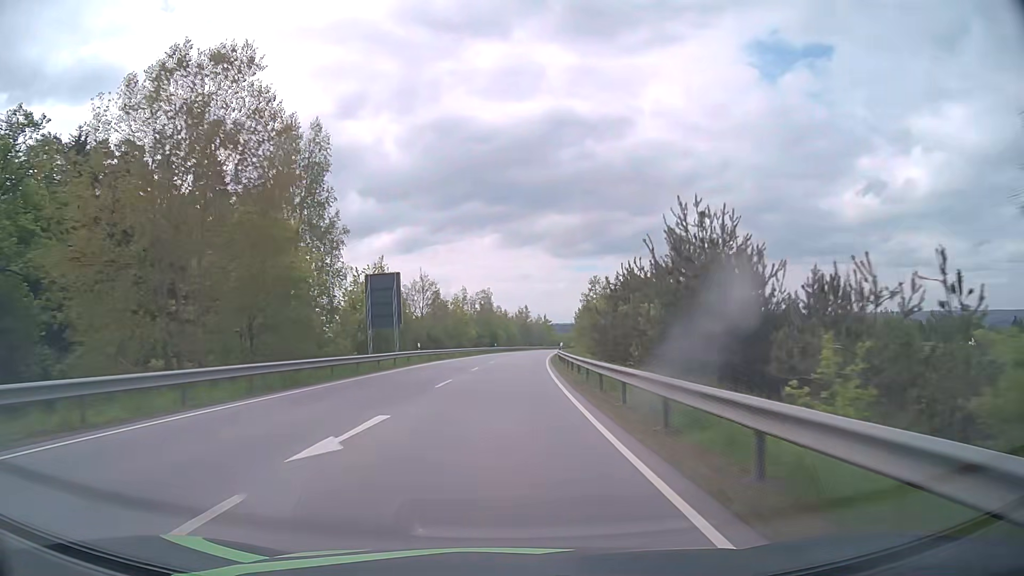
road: primary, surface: asphalt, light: Day
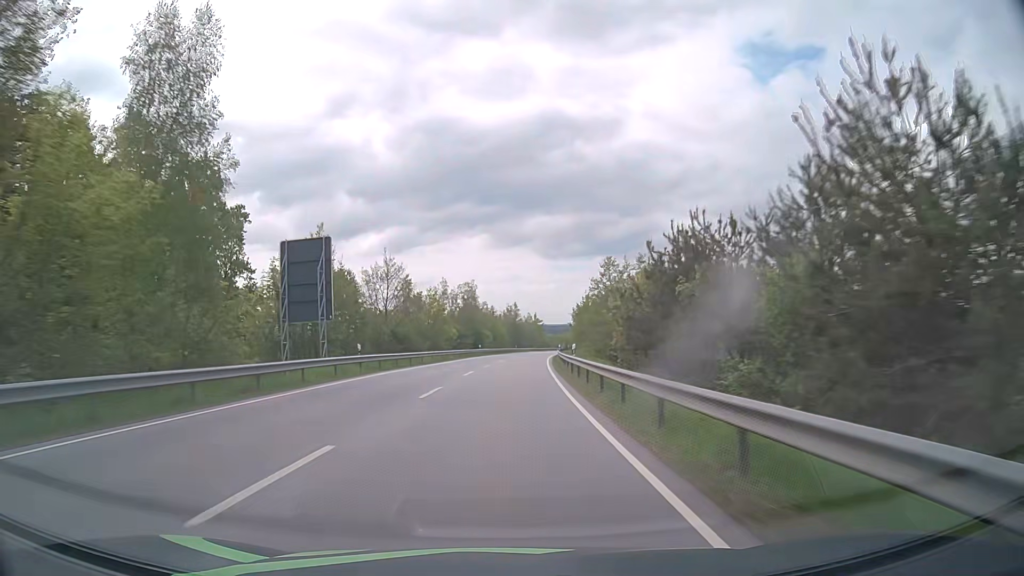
(+0.1, +15.6) m; +1°
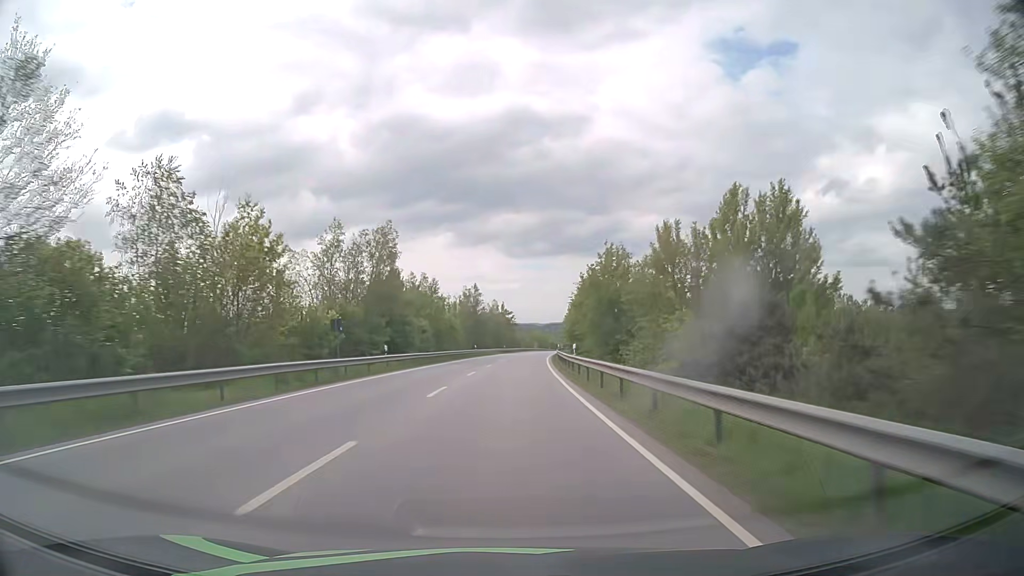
(+1.3, +46.6) m; +3°
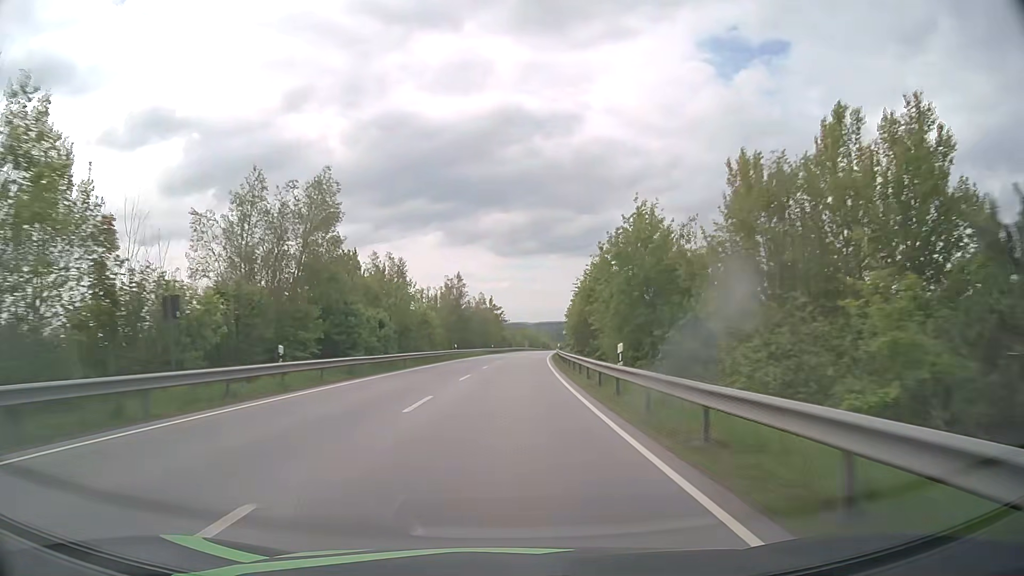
(+0.1, +15.5) m; +1°
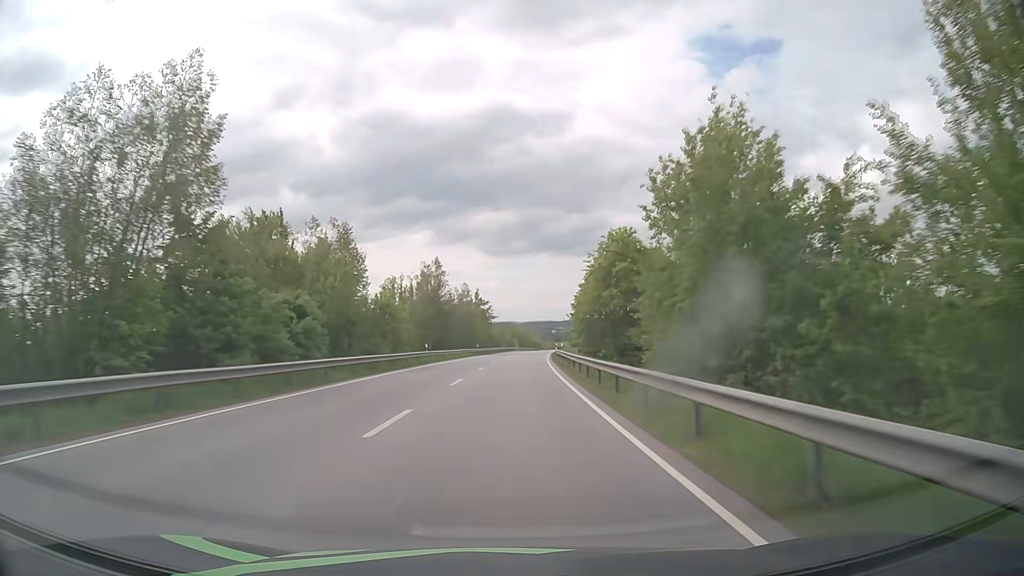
(+0.1, +15.5) m; +1°
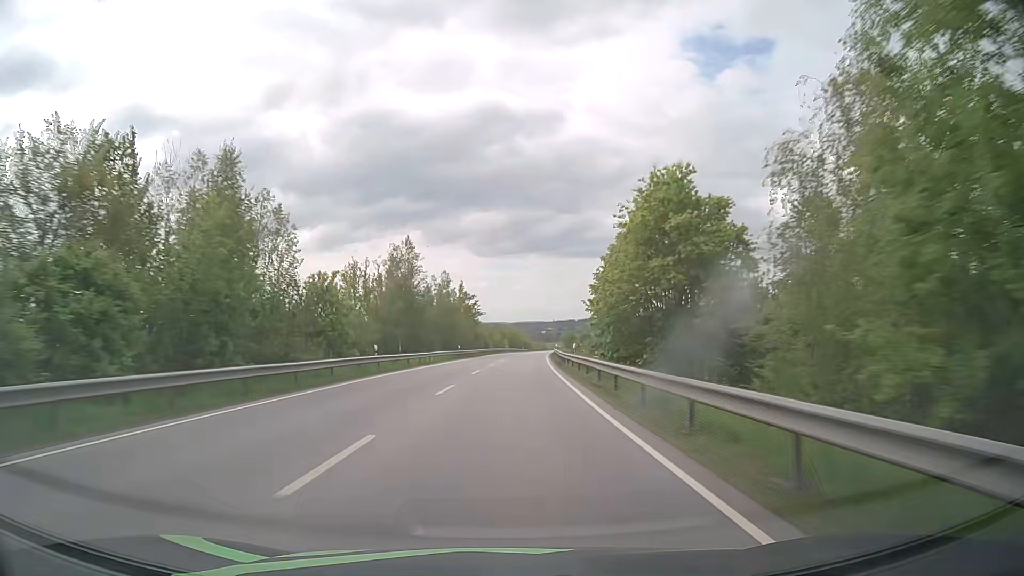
(+0.1, +15.5) m; +1°
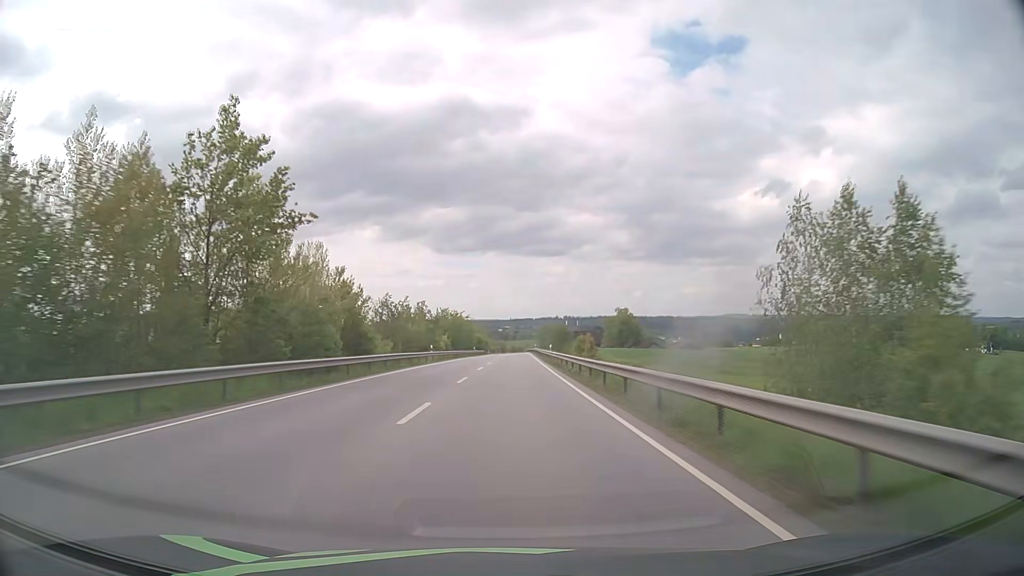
(+2.8, +77.4) m; +4°
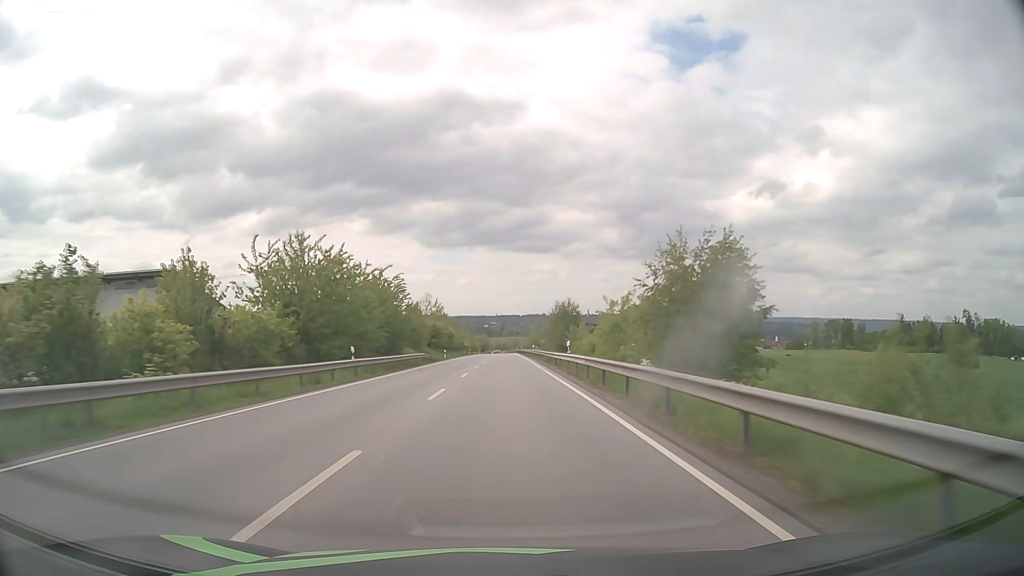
(+1.0, +77.6) m; +1°
(0, +10) (0, +20) (0, +30) (0, +40) (0, +50) (0, +60) (0, +70) (0, +80) (0, +90) (0, +100) m
